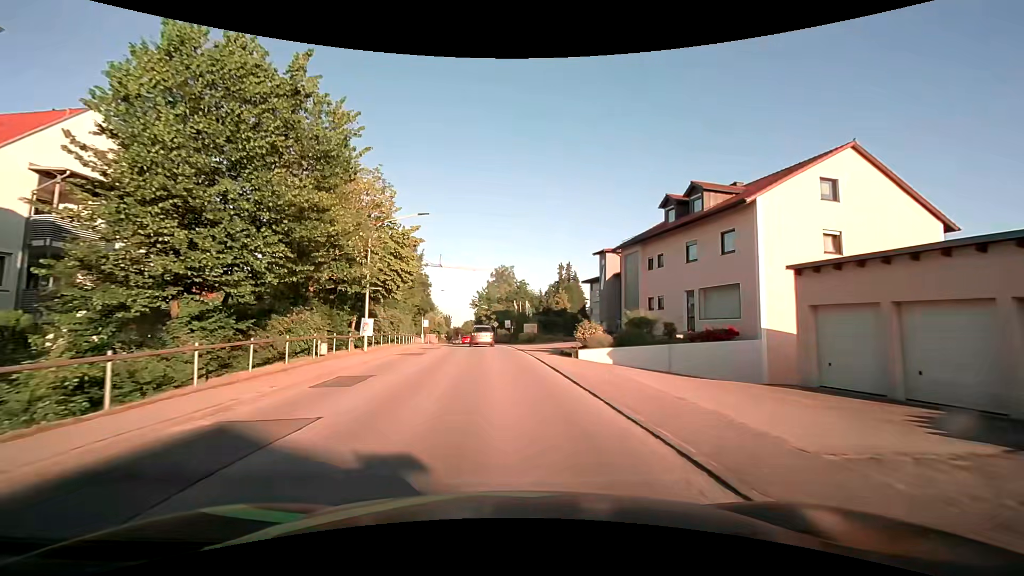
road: secondary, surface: asphalt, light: Day
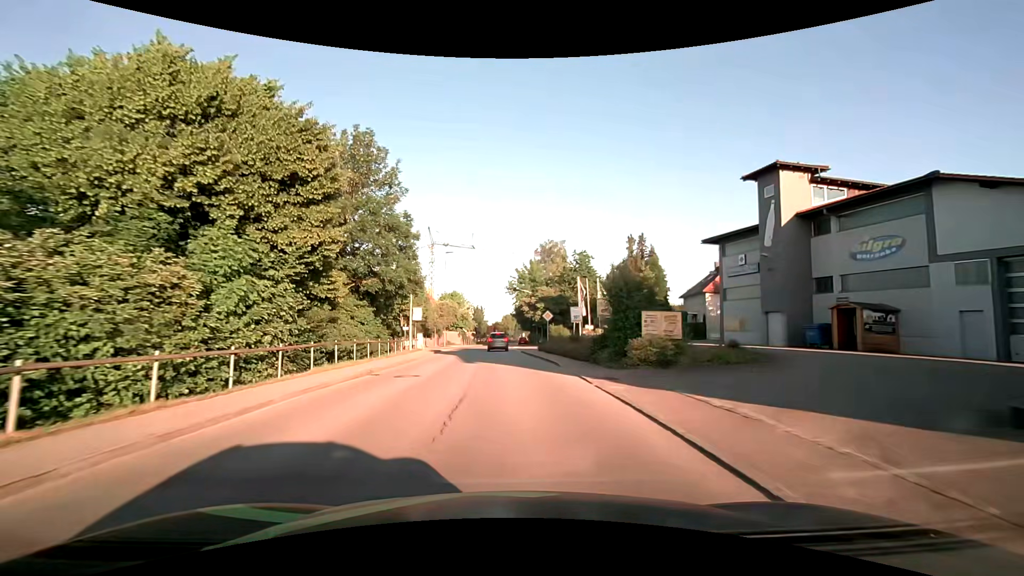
(-1.5, +32.8) m; -5°
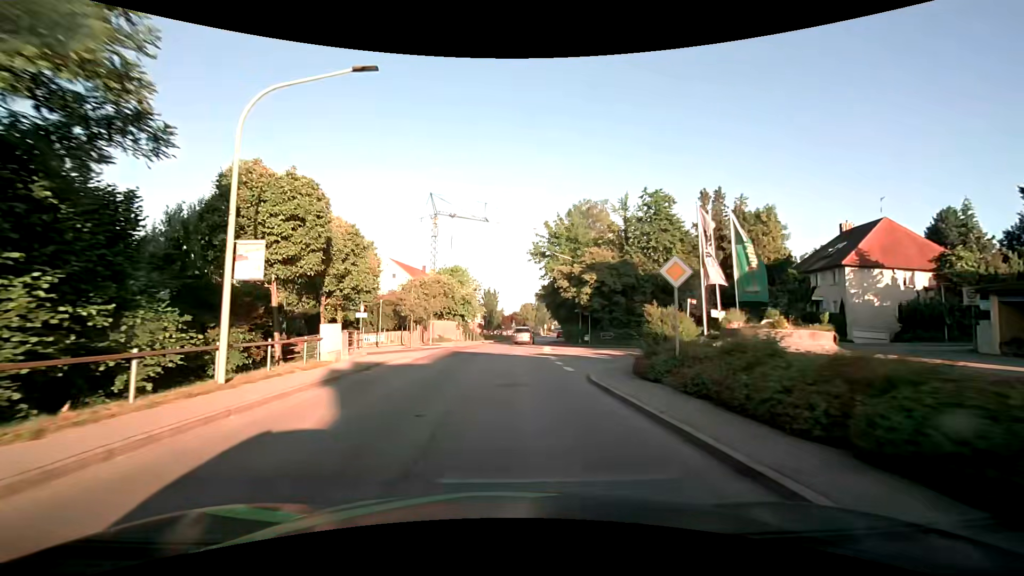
(-0.5, +25.7) m; -2°
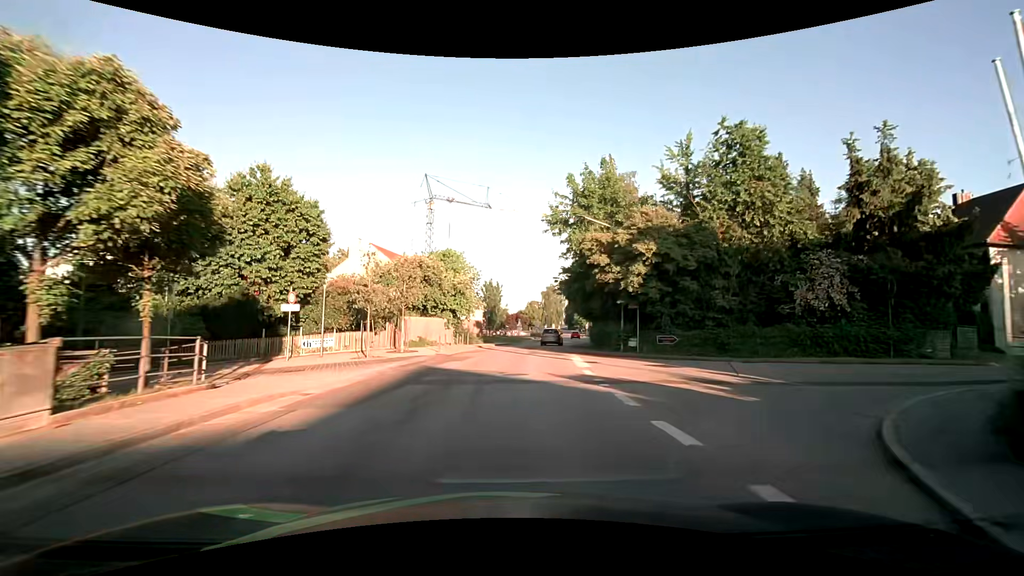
(-0.2, +13.2) m; -1°
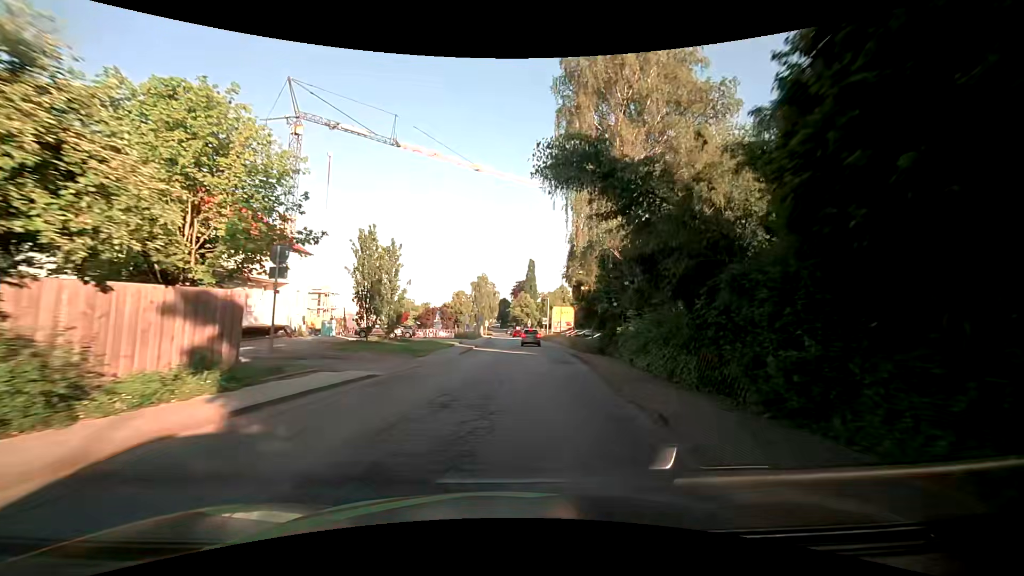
(+1.6, +33.6) m; +8°
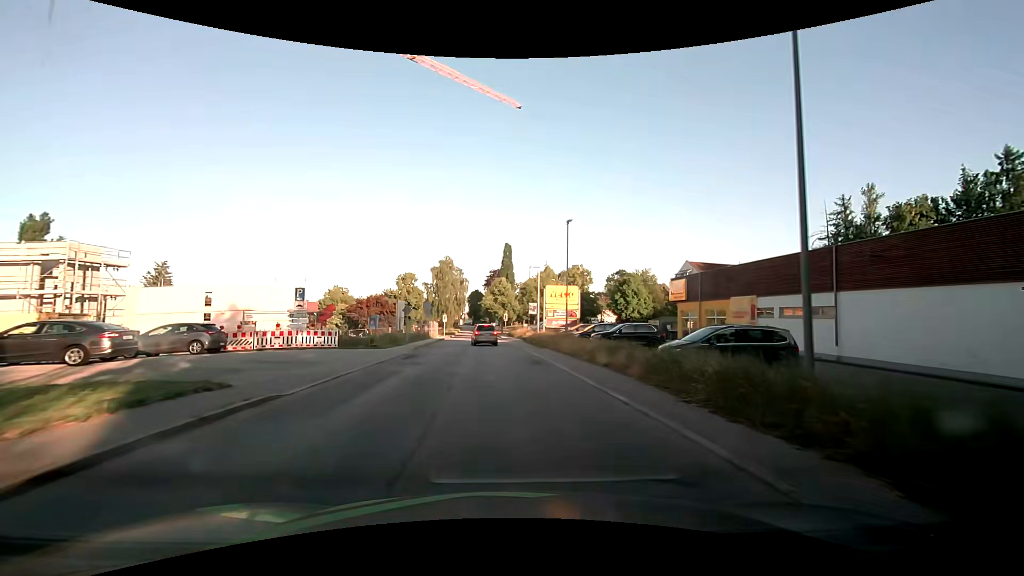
(+1.5, +33.1) m; +3°
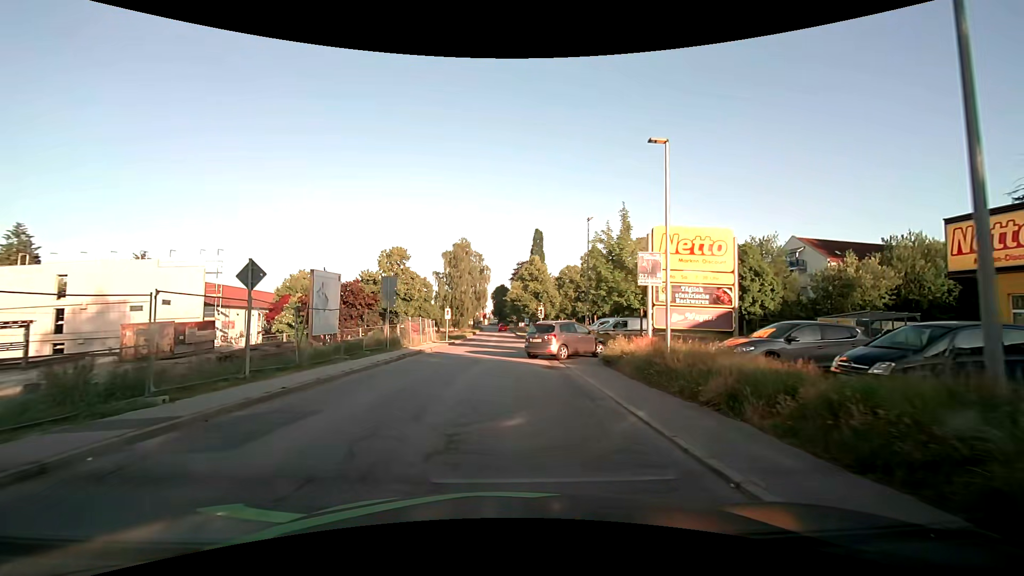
(-0.9, +27.4) m; -3°
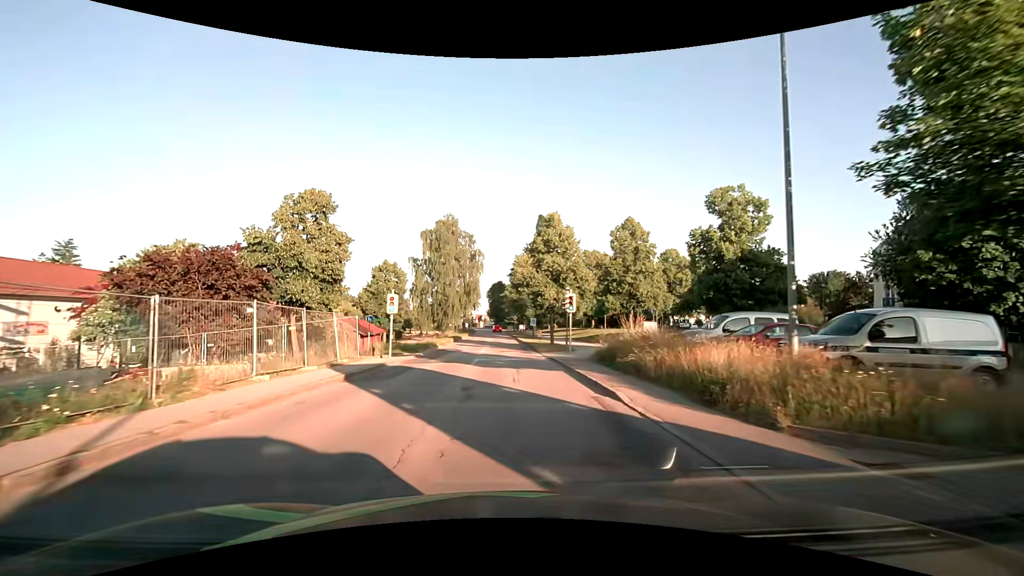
(-0.1, +24.8) m; 0°
(0, +10) (0, +20) (0, +30) (0, +40) (-1, +50) (-1, +60) (-1, +70) (-1, +80) (-2, +90) (-2, +100) m
